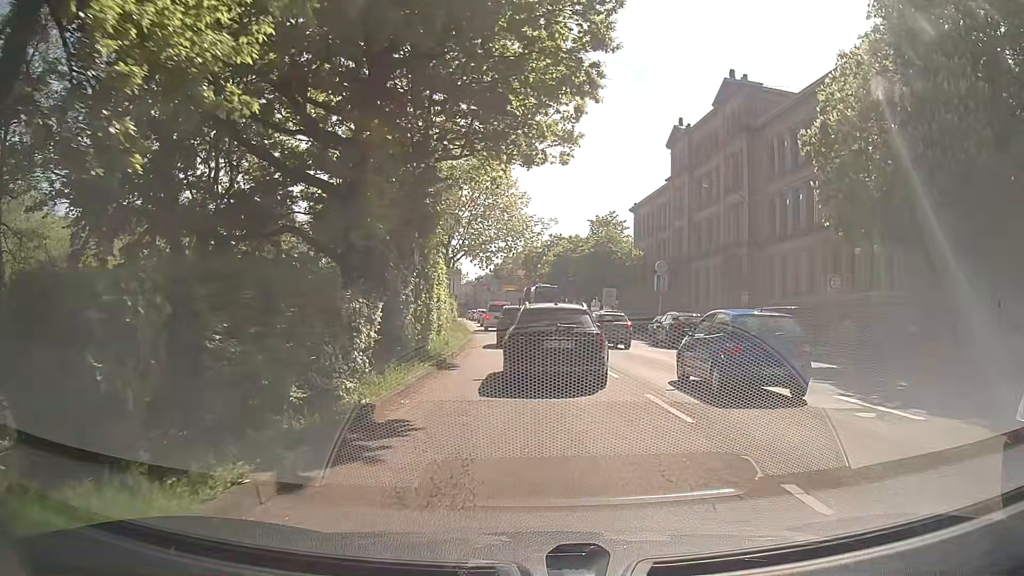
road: primary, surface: asphalt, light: Day
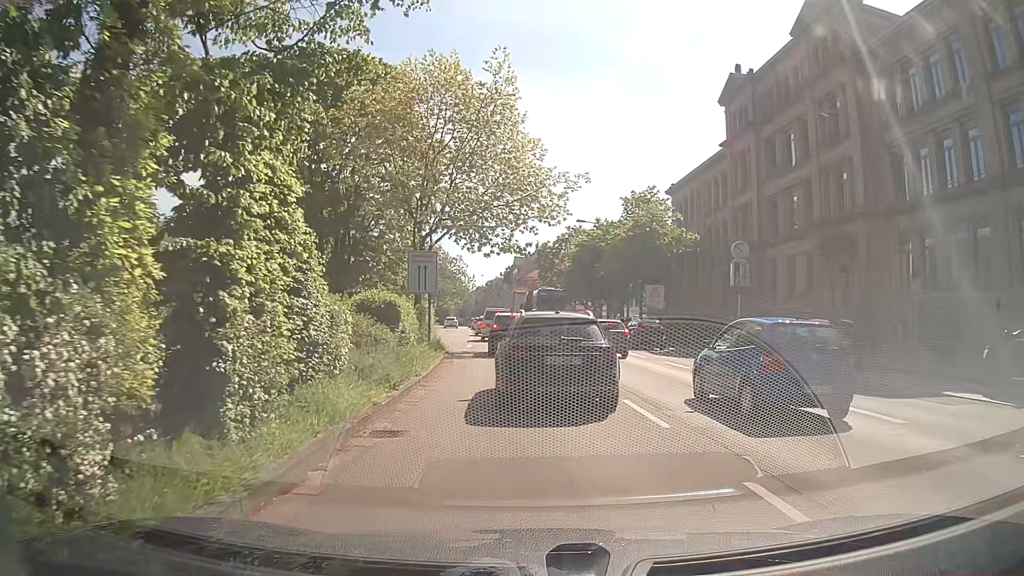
(-0.3, +17.1) m; -2°
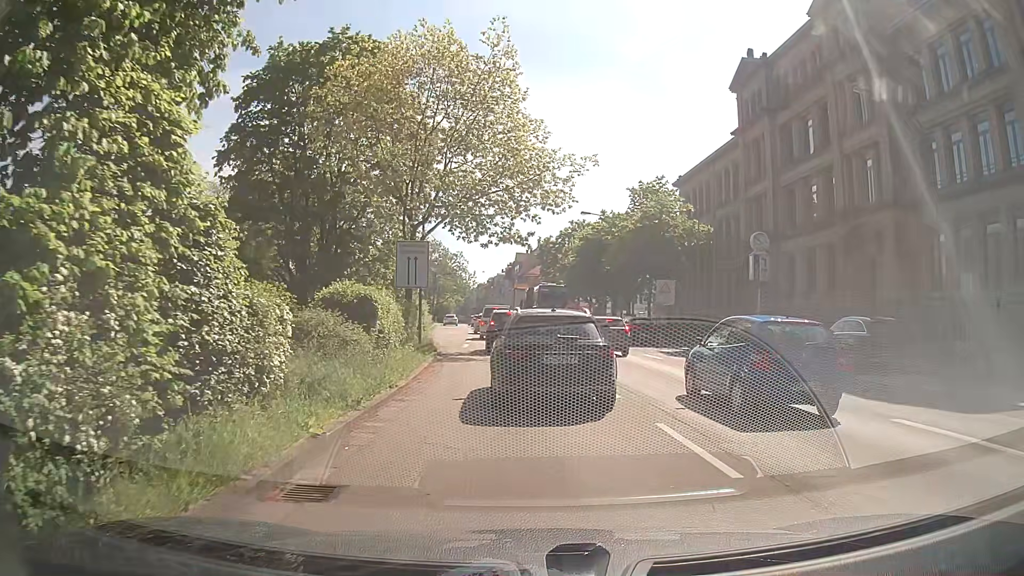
(0.0, +2.9) m; 0°
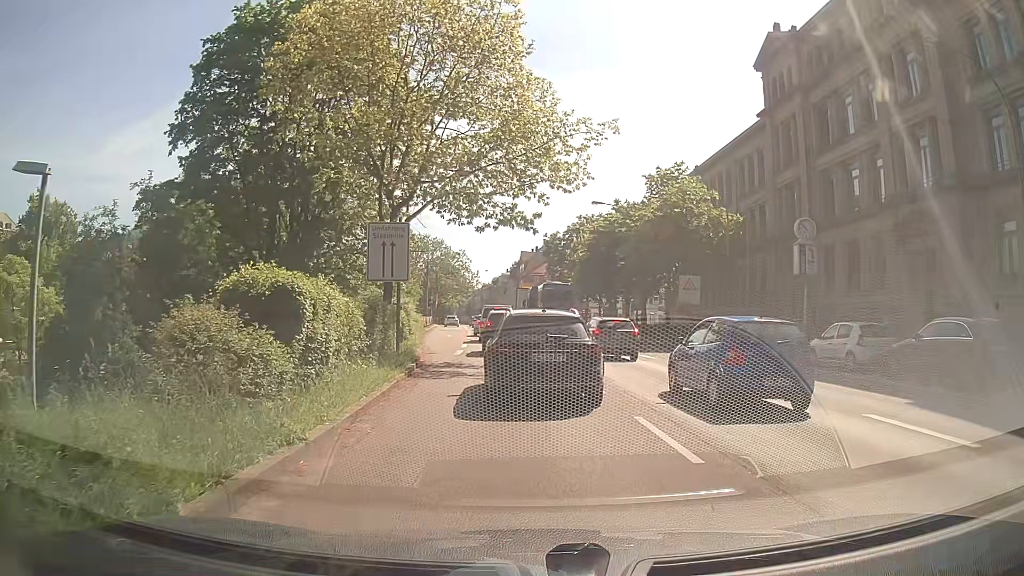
(0.0, +5.2) m; 0°
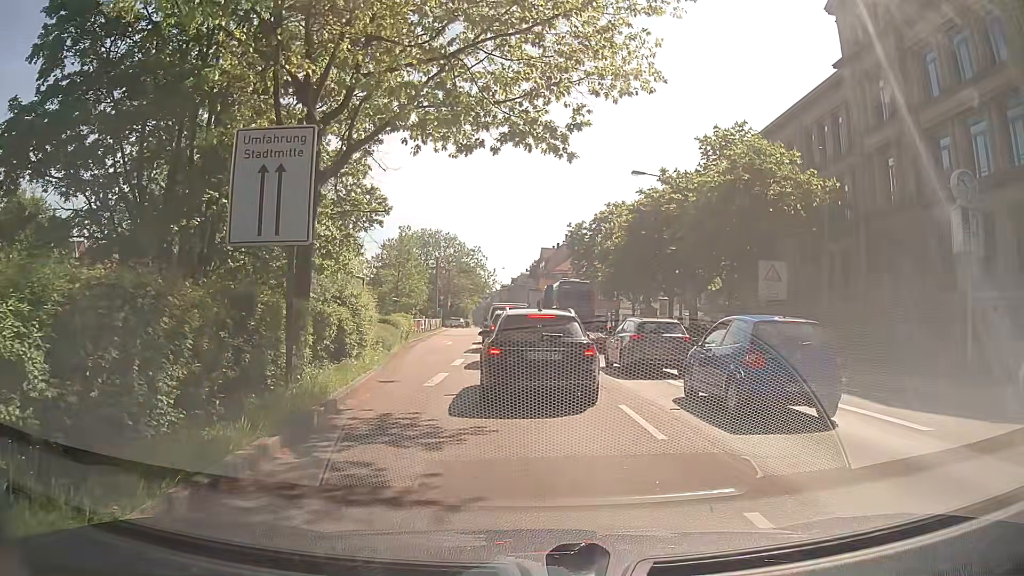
(-0.2, +10.5) m; -2°
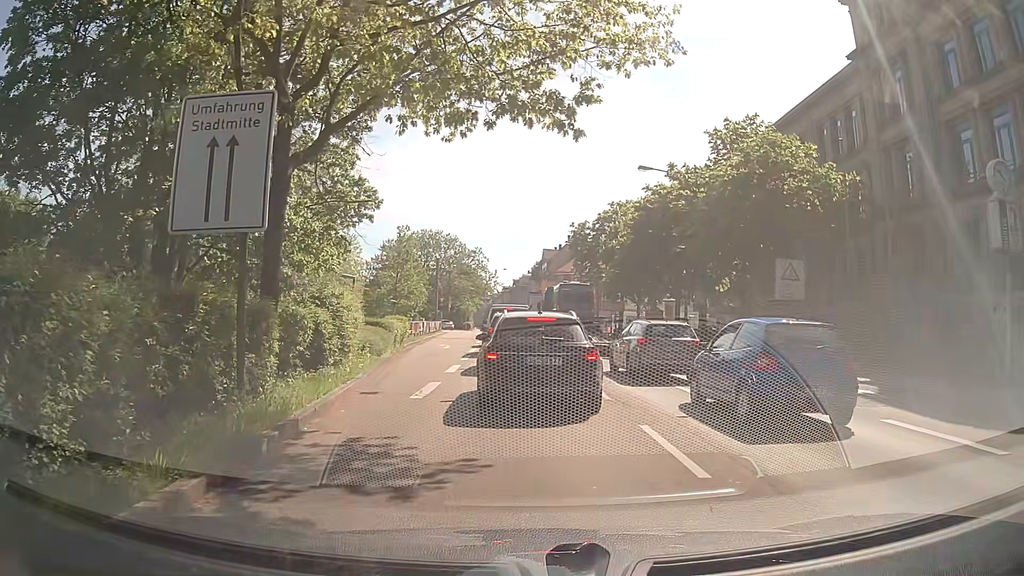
(0.0, +1.8) m; -1°
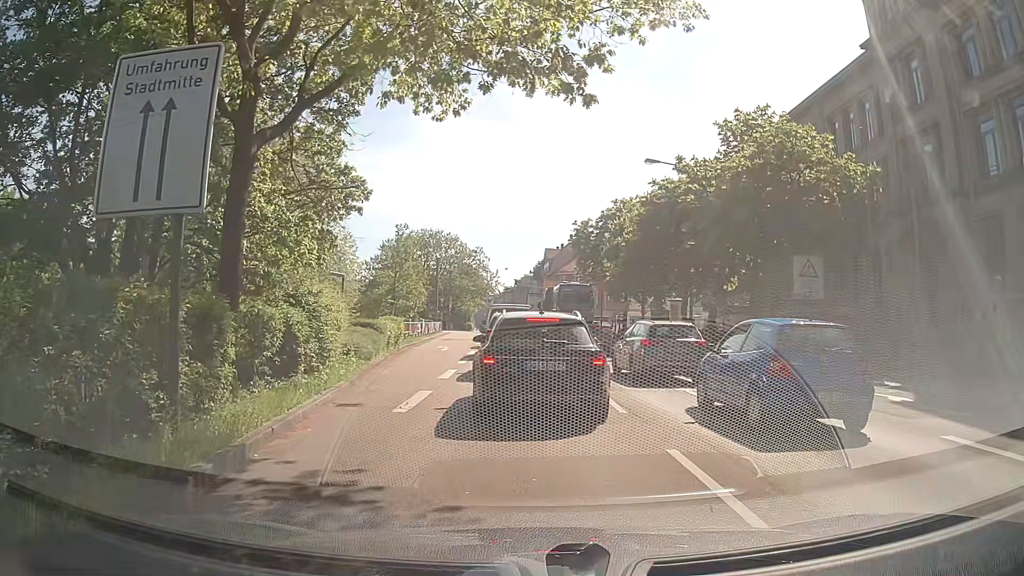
(0.0, +1.7) m; -1°
